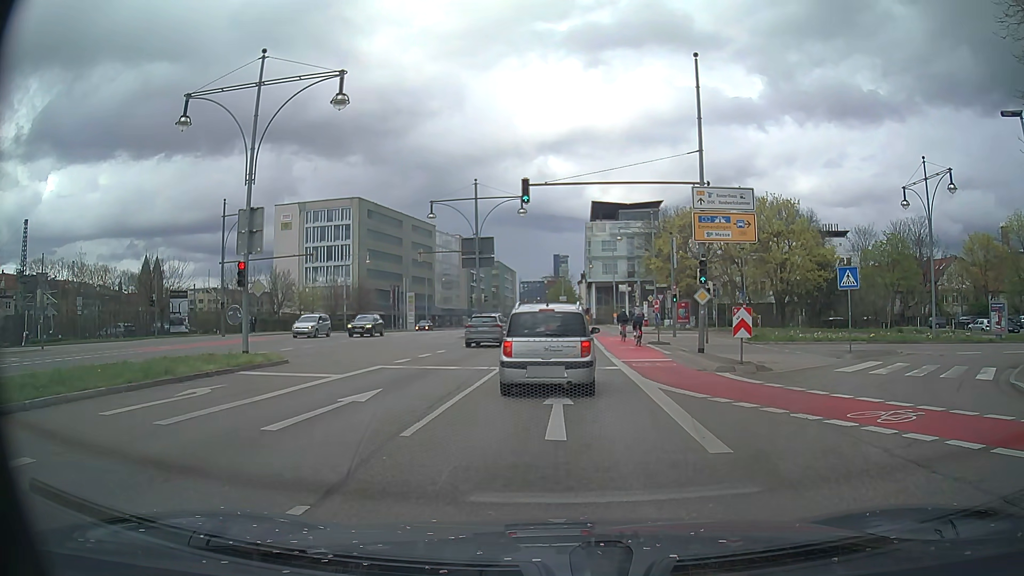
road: primary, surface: asphalt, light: Day
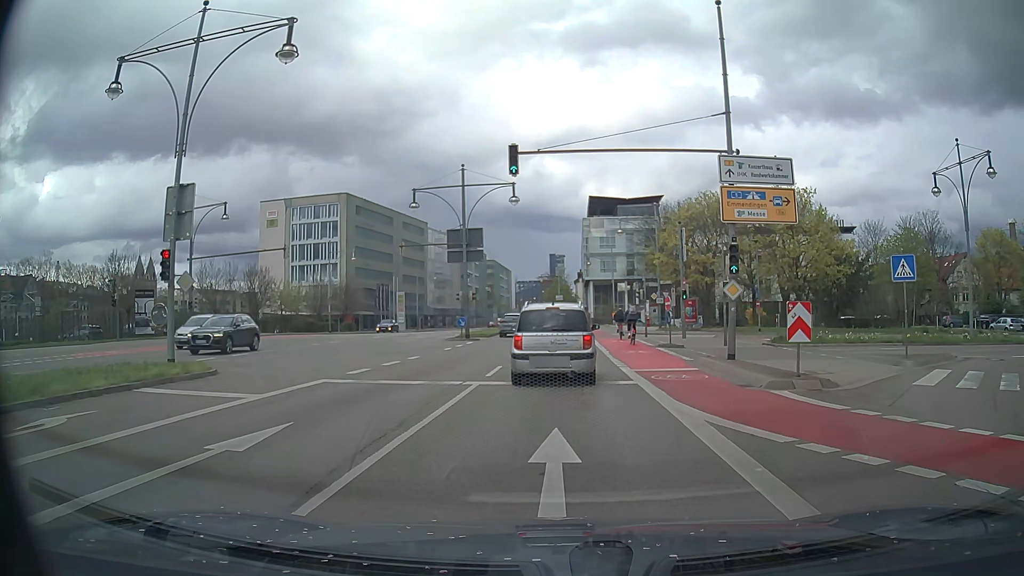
(-0.1, +4.7) m; -2°
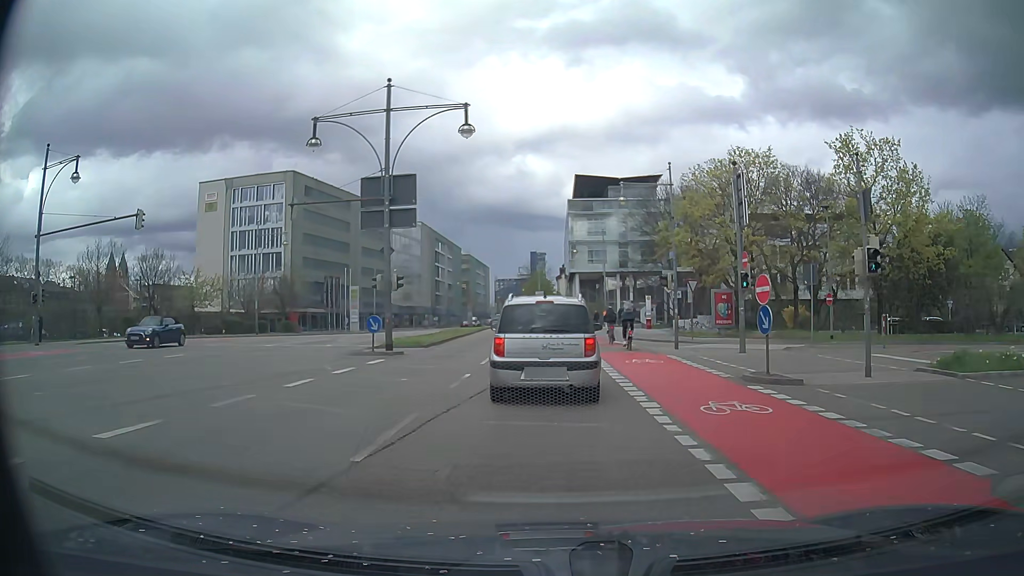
(+0.1, +15.4) m; +2°
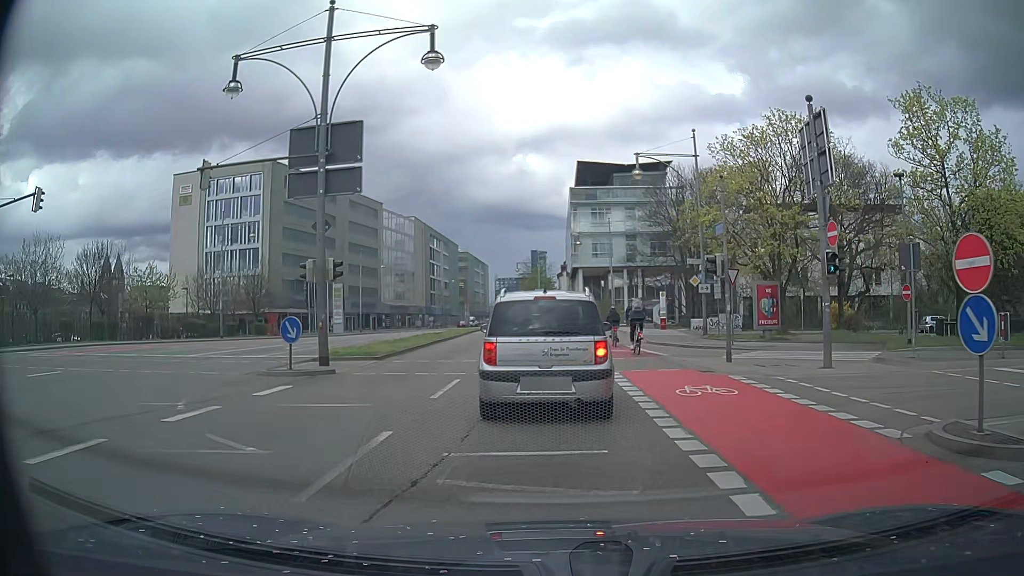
(-0.1, +7.3) m; -1°
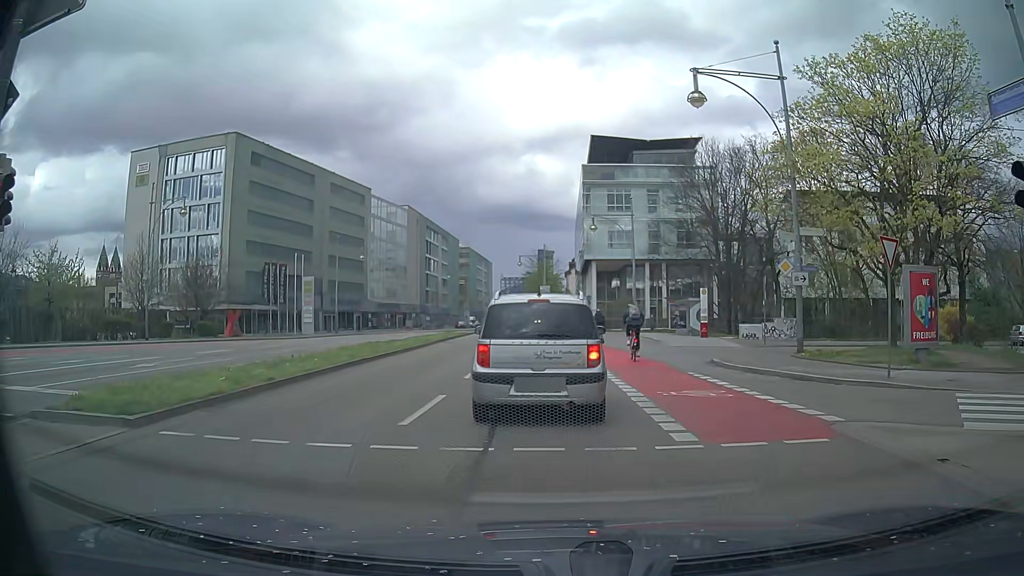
(-0.1, +12.1) m; 0°
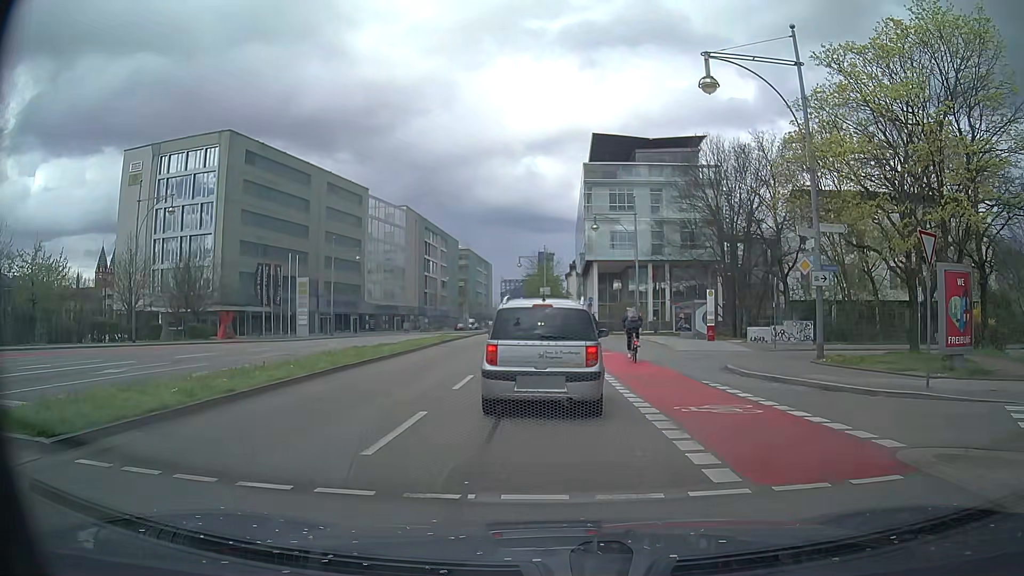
(0.0, +1.7) m; -1°
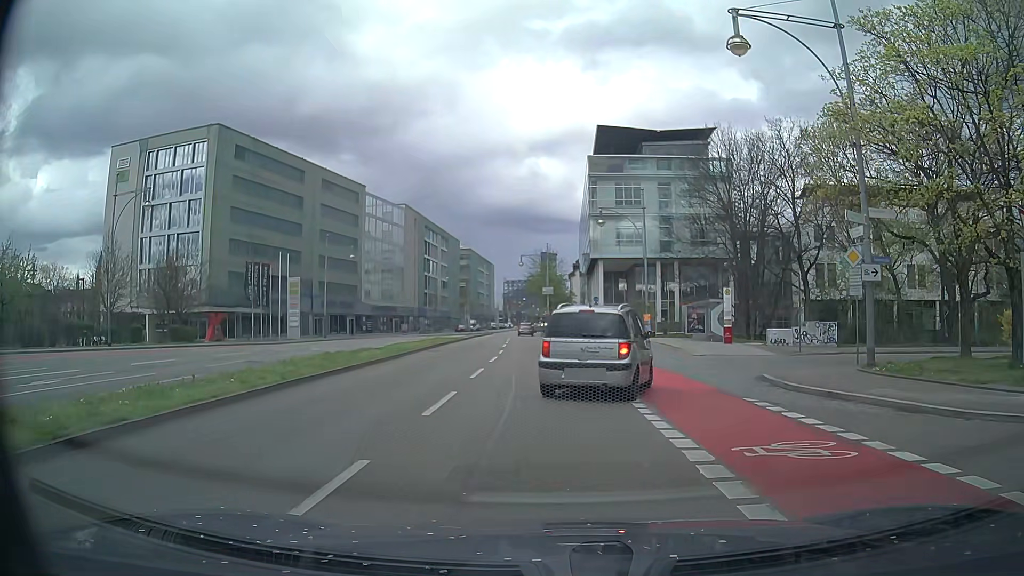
(0.0, +3.2) m; 0°
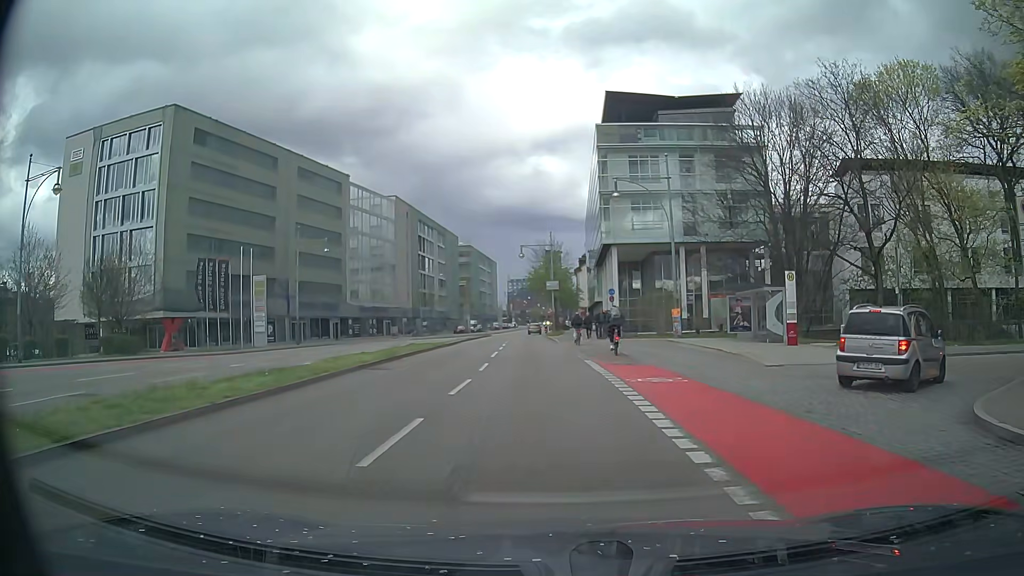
(0.0, +9.5) m; -1°
(0, +10) (0, +20) (-1, +30) (-1, +40) (-2, +50) (-2, +60) (-2, +70) (-1, +80) (-1, +90) (-1, +100) m
